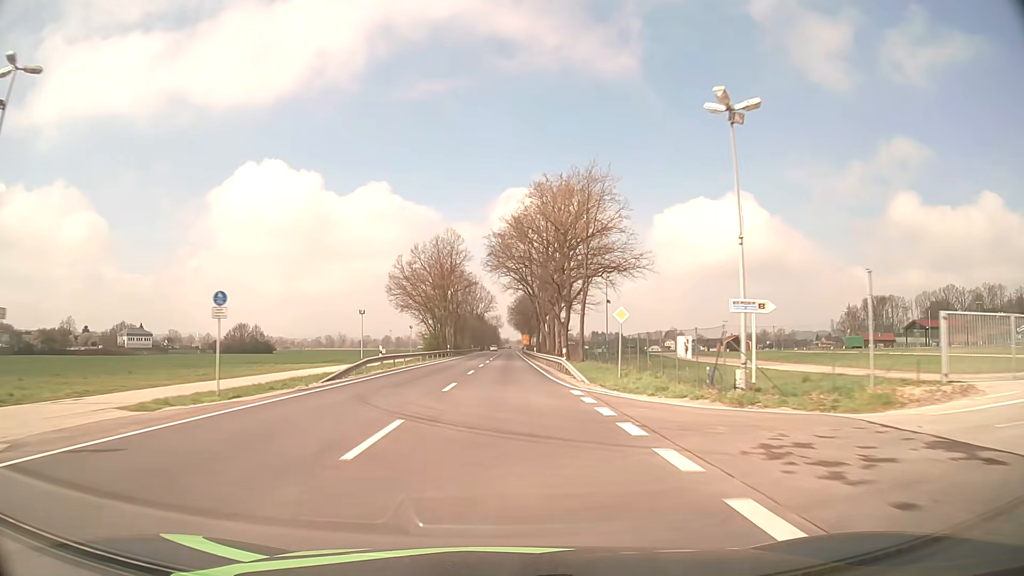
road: primary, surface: asphalt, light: Day
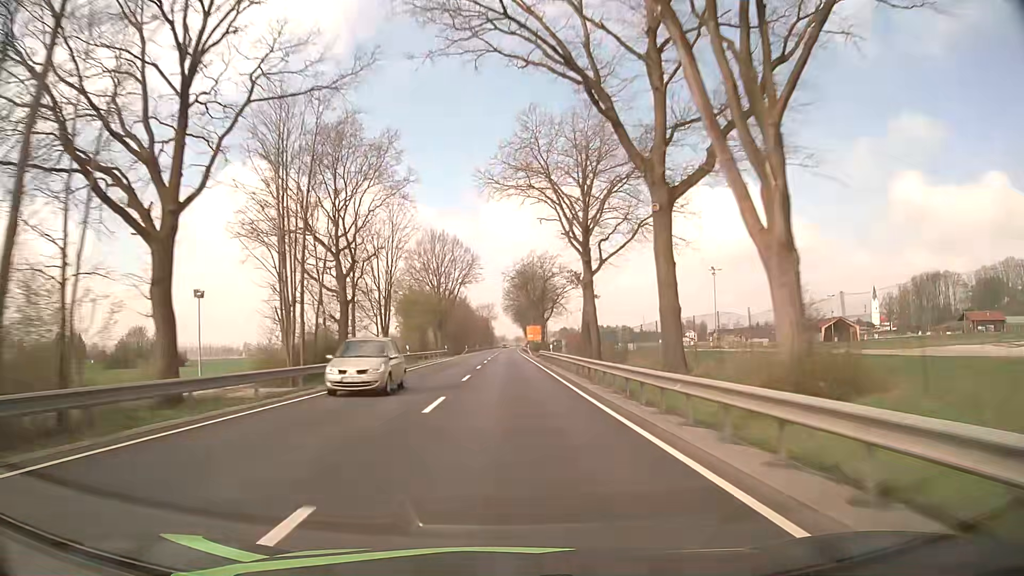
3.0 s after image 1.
(+0.2, +79.2) m; 0°
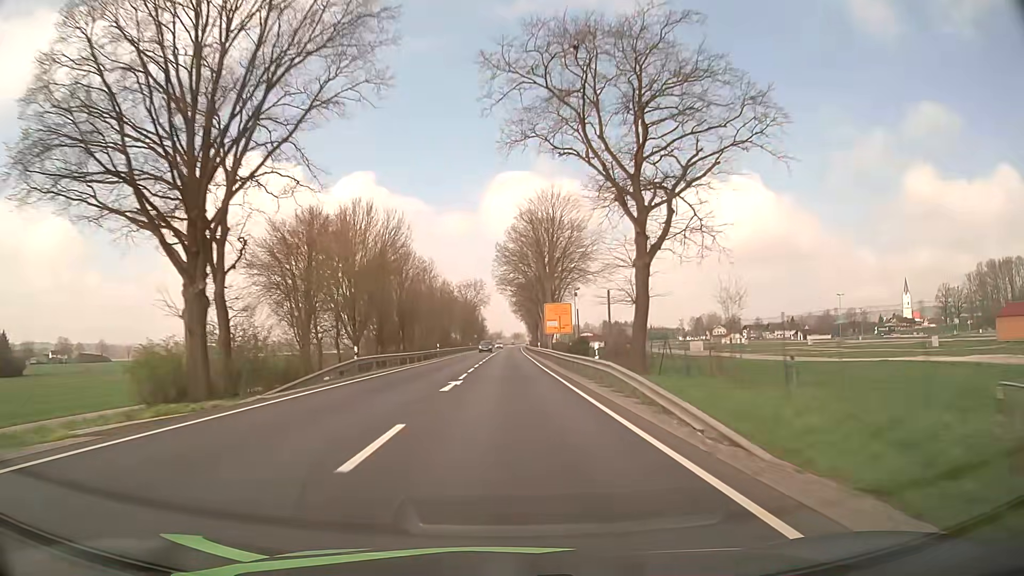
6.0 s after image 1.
(+0.1, +79.2) m; 0°
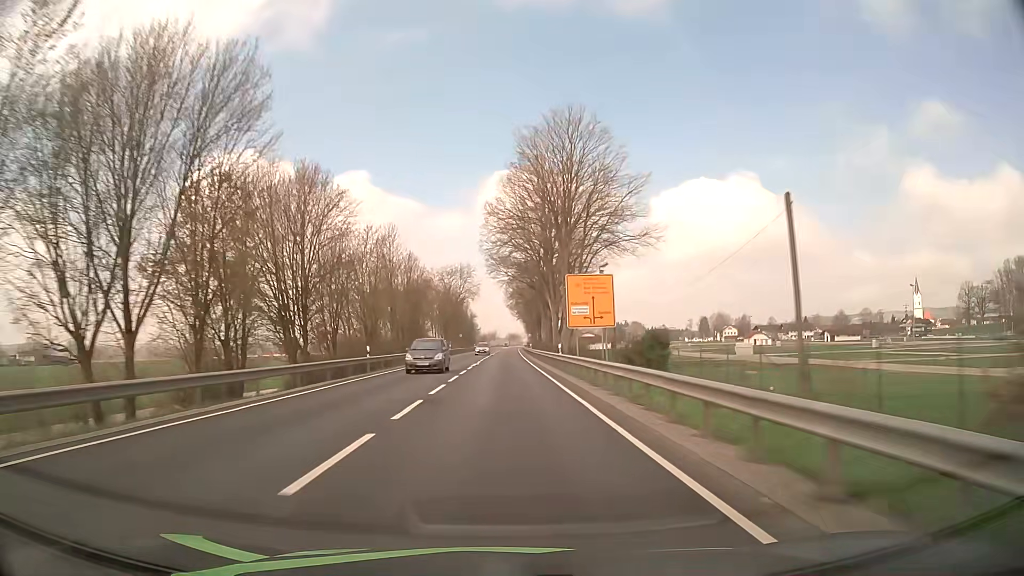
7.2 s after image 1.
(+0.2, +31.7) m; 0°
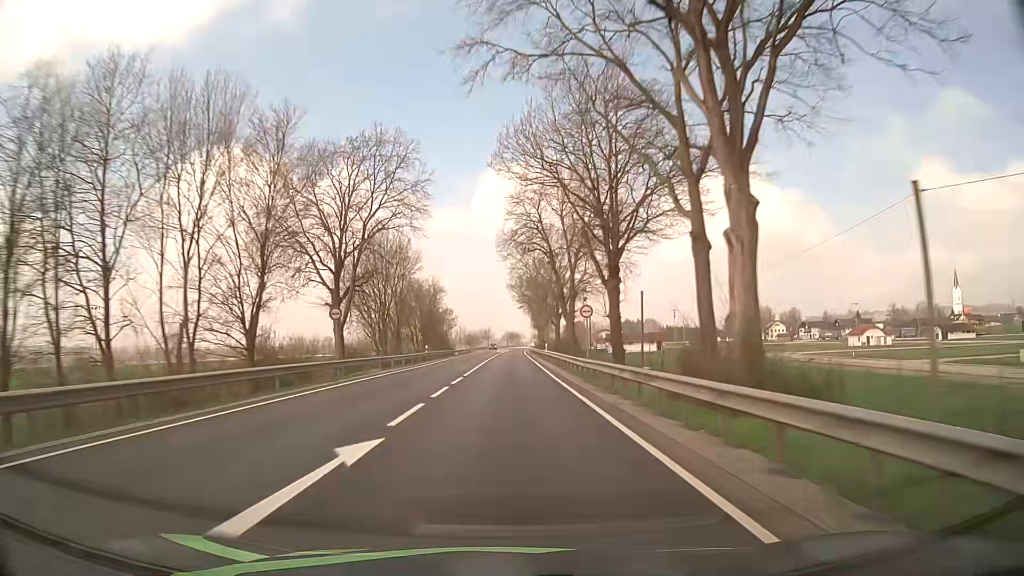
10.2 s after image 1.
(+0.2, +79.2) m; 0°
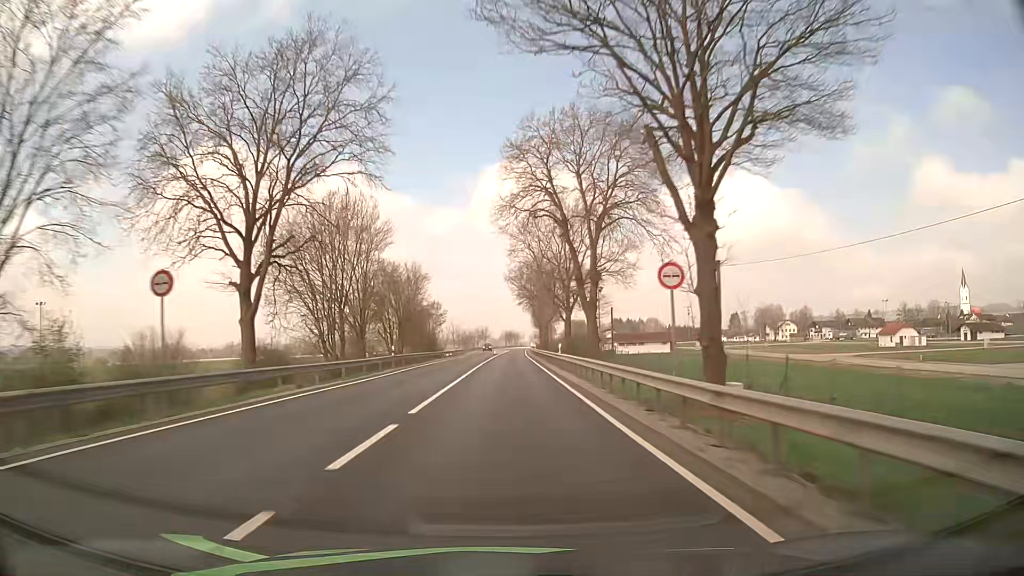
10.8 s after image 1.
(0.0, +15.8) m; 0°
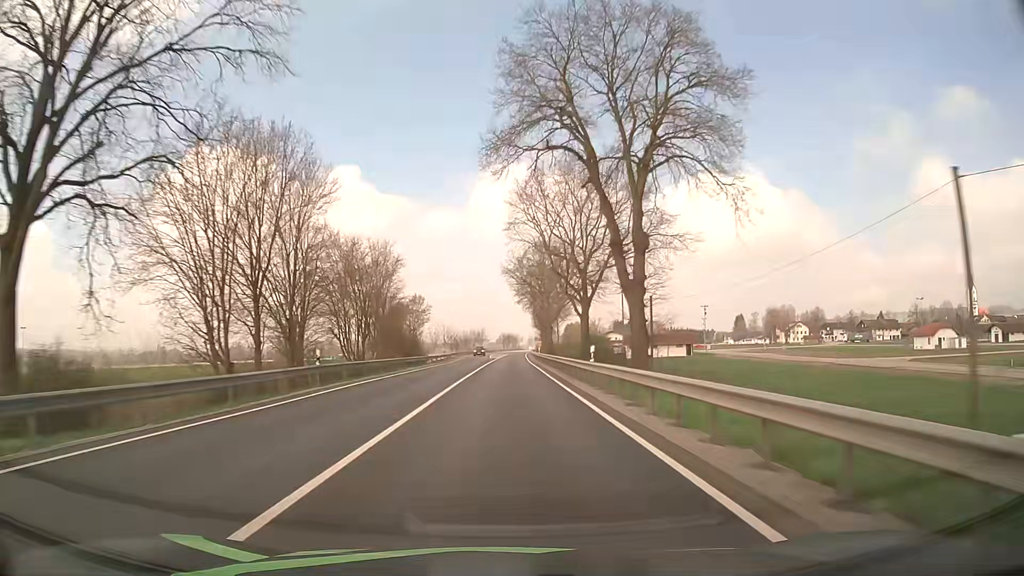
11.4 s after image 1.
(-0.1, +15.9) m; 0°
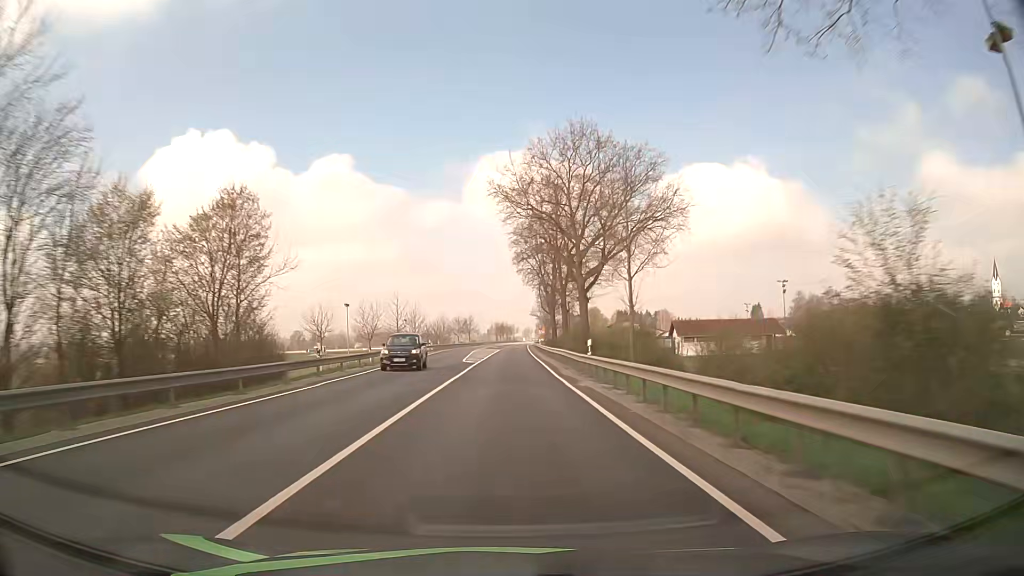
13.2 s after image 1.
(0.0, +47.0) m; 0°
(0, +10) (0, +20) (0, +30) (0, +40) (0, +50) (0, +60) (0, +70) (+1, +80) (+1, +90) (+1, +100) m
